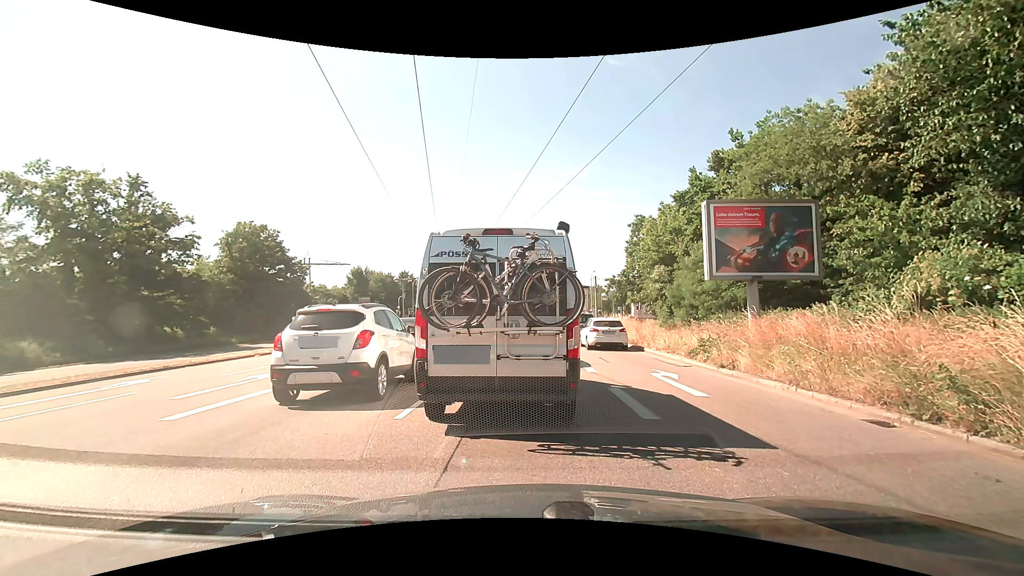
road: primary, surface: asphalt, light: Day
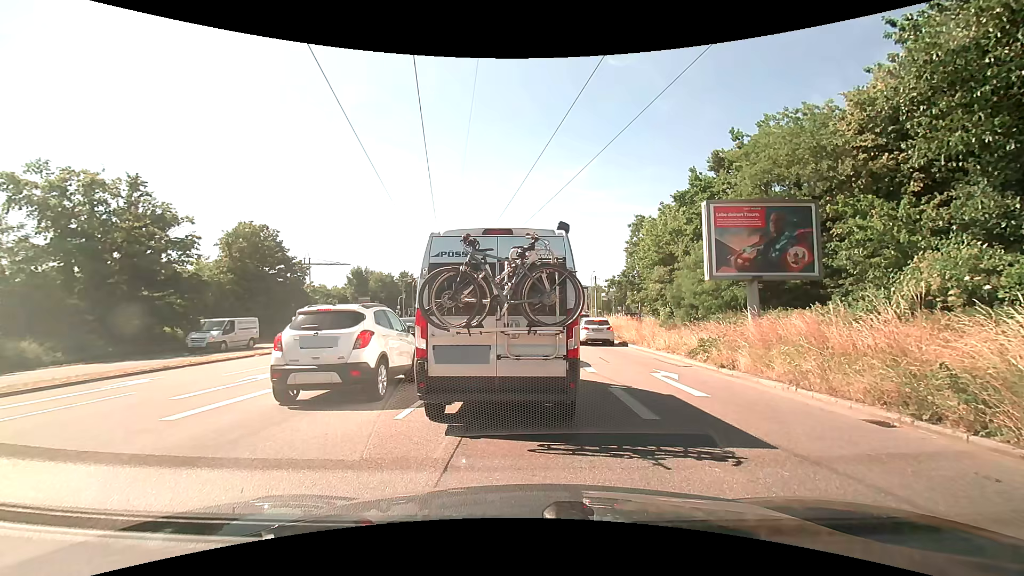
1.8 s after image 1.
(0.0, 0.0) m; 0°
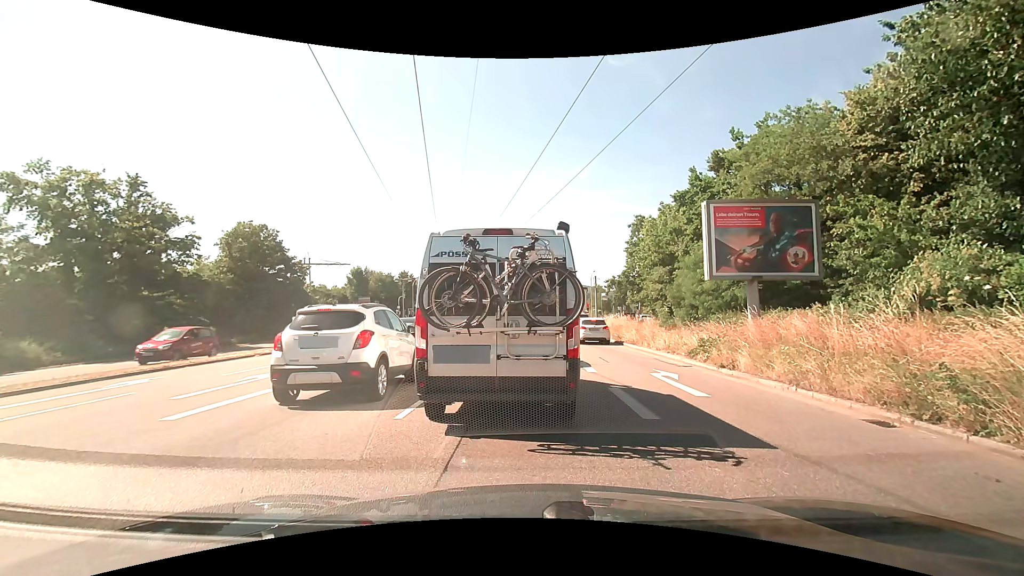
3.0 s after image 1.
(0.0, 0.0) m; 0°
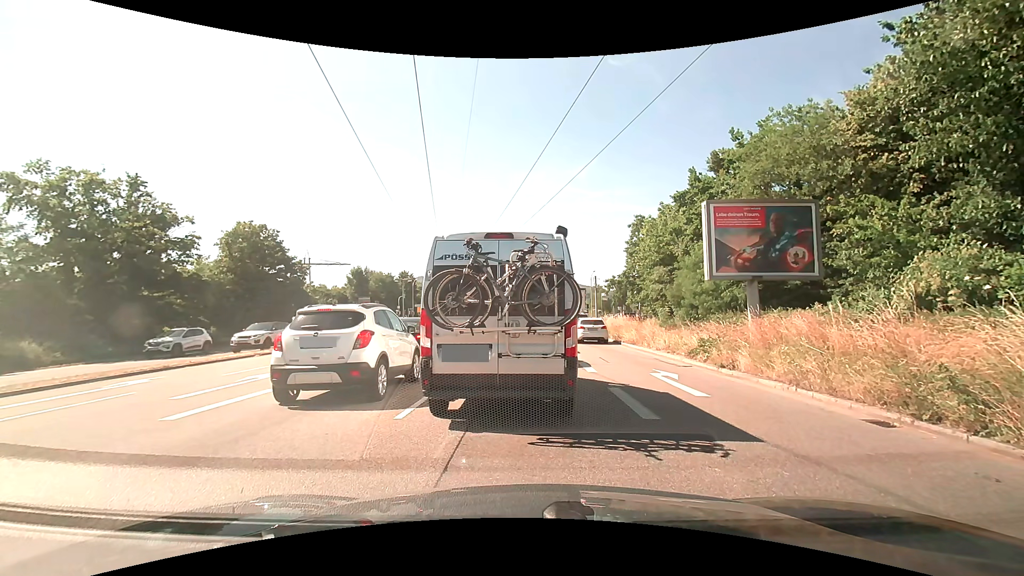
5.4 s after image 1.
(0.0, 0.0) m; 0°
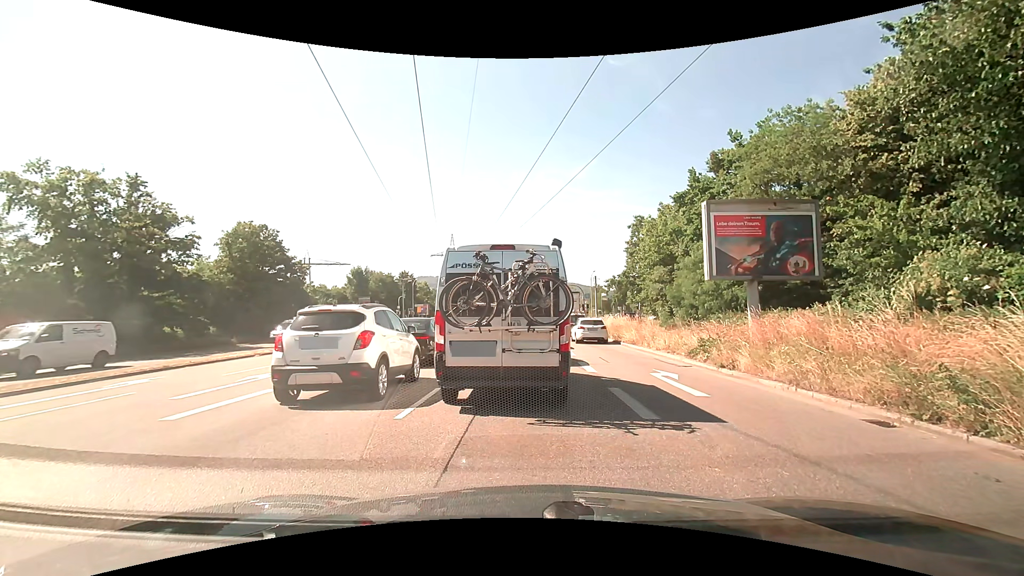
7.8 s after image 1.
(0.0, 0.0) m; 0°
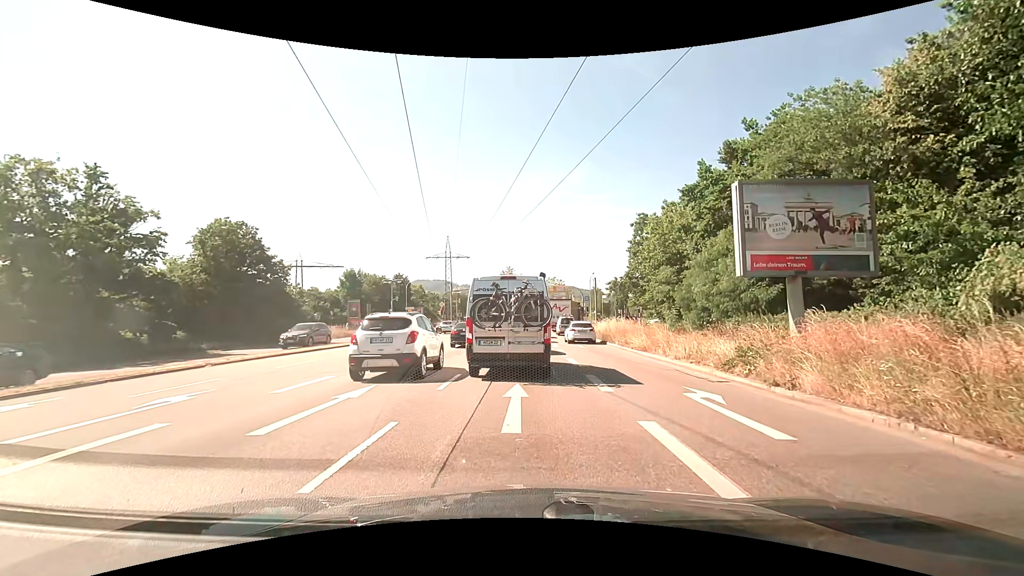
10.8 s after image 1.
(0.0, +3.3) m; +1°
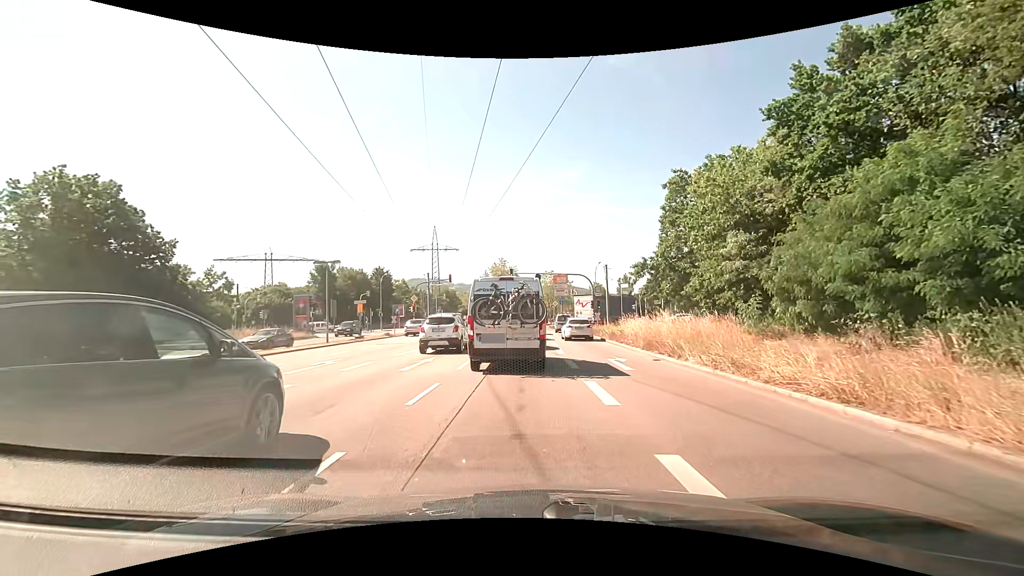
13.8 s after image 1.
(-0.1, +14.3) m; 0°
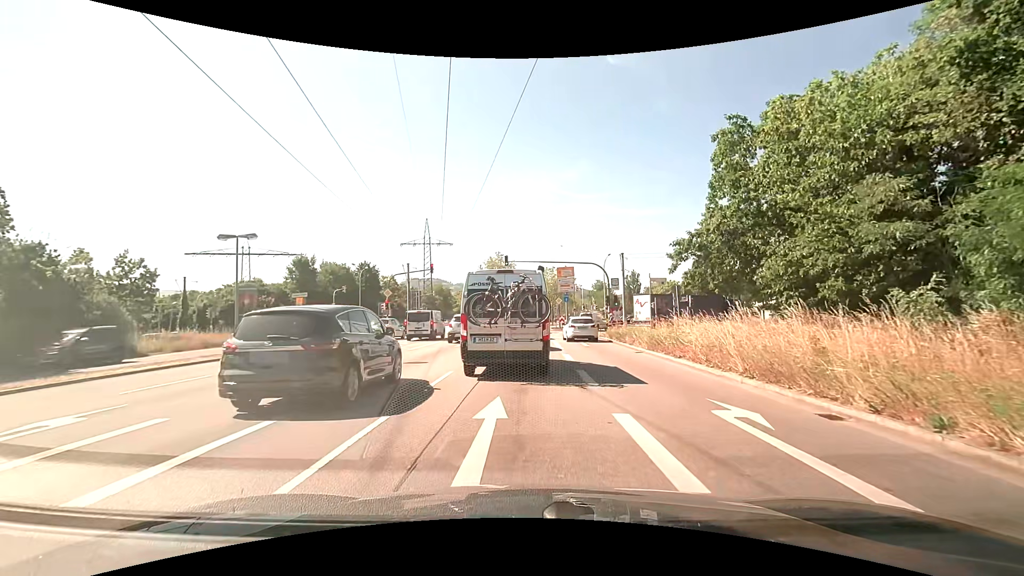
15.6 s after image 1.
(0.0, +10.0) m; 0°
